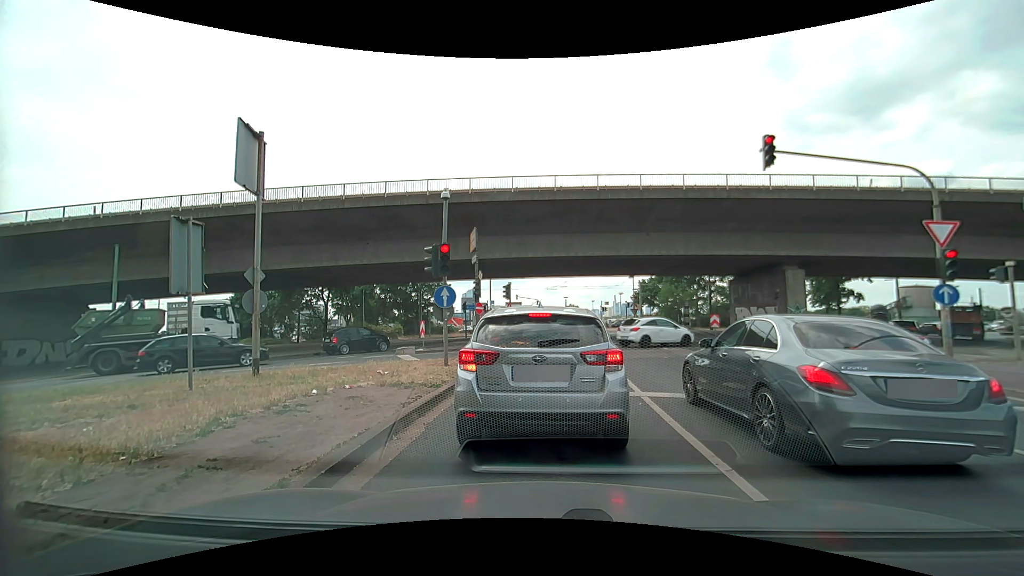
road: primary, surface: asphalt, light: Day
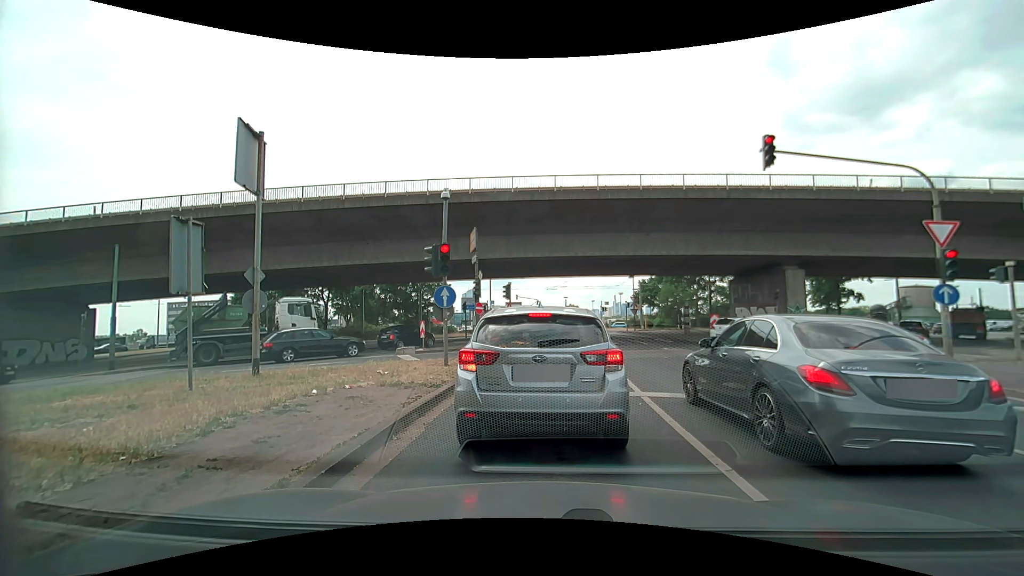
(0.0, 0.0) m; 0°
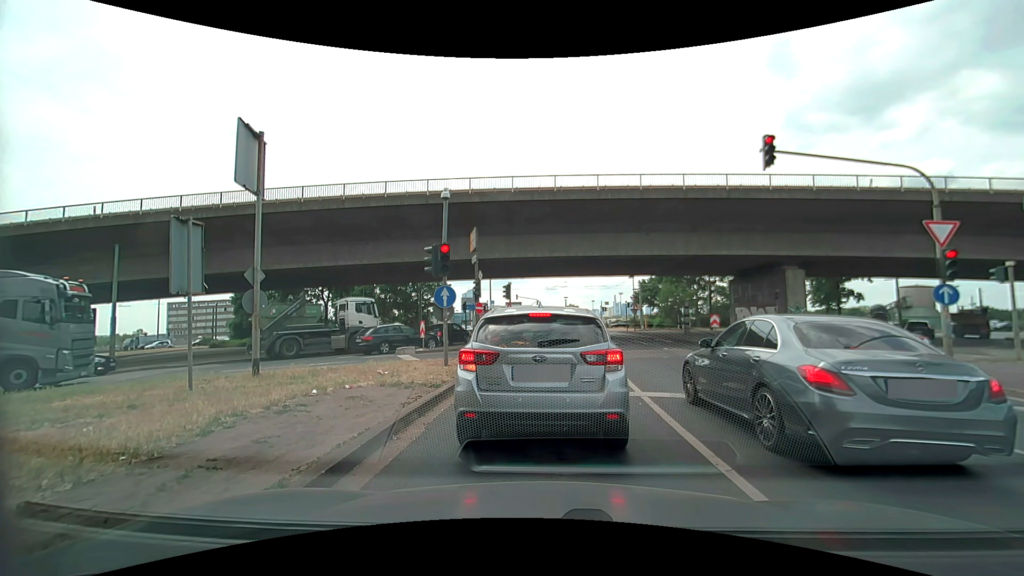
(0.0, 0.0) m; 0°
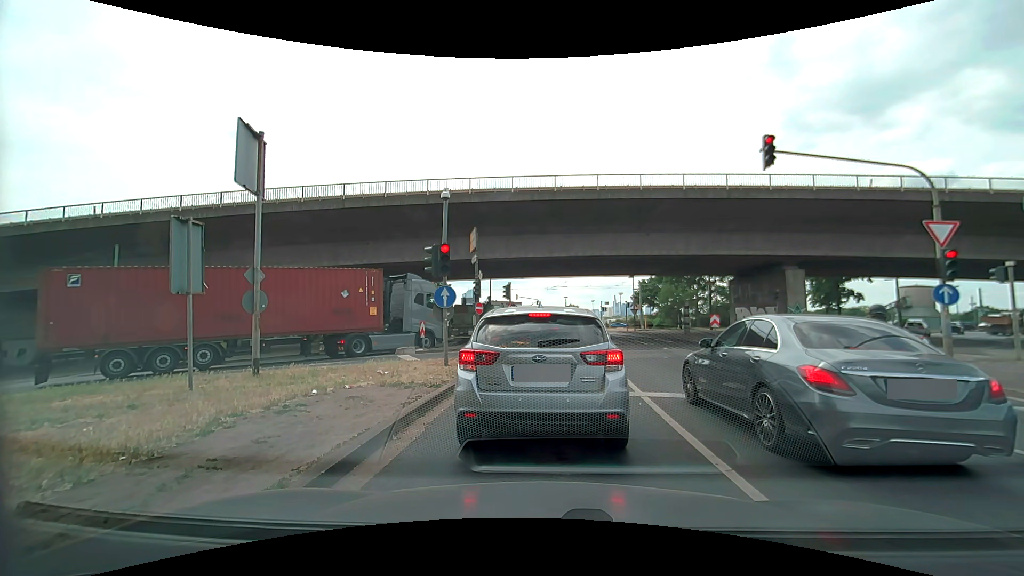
(0.0, 0.0) m; 0°
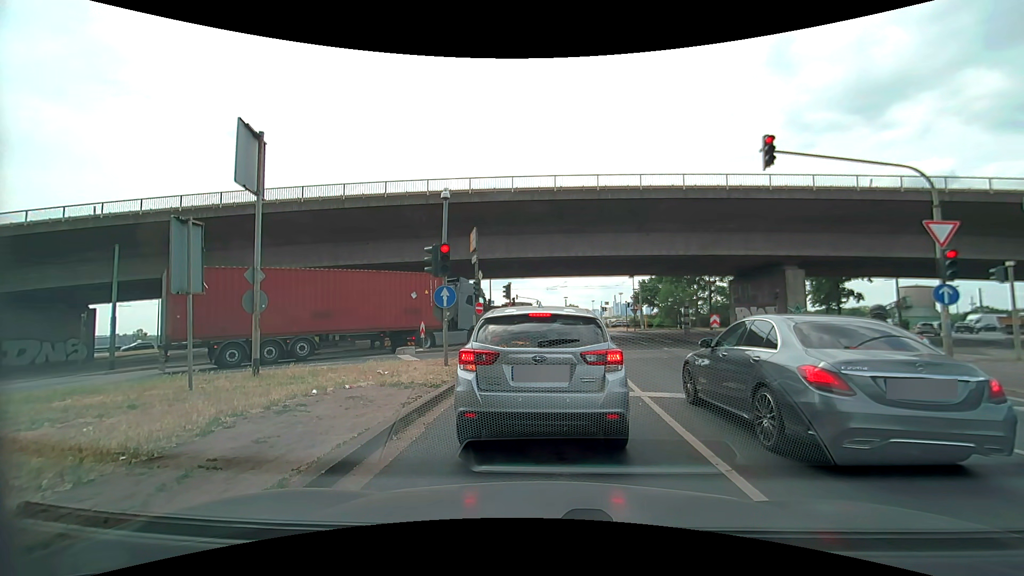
(0.0, 0.0) m; 0°
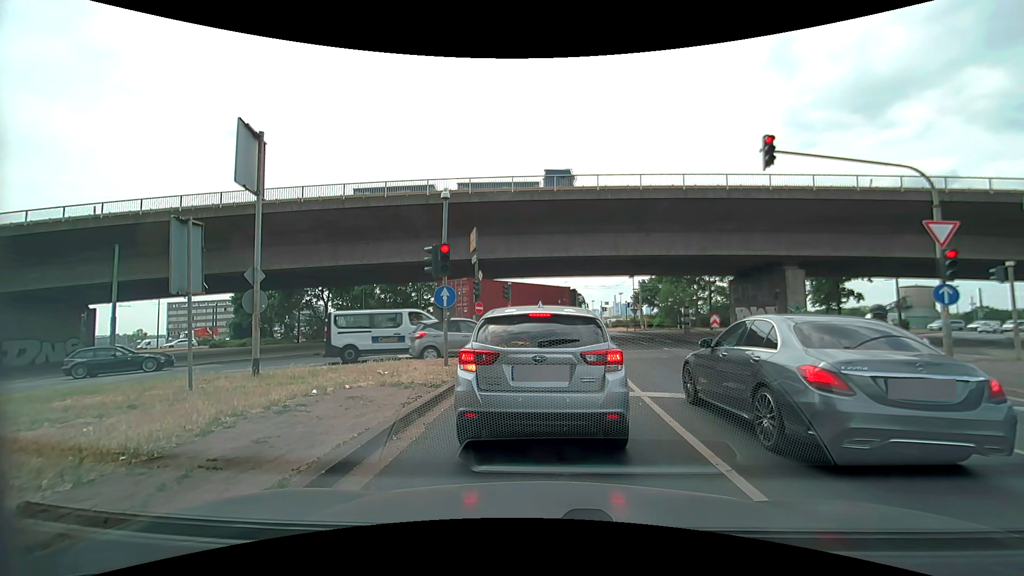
(0.0, 0.0) m; 0°
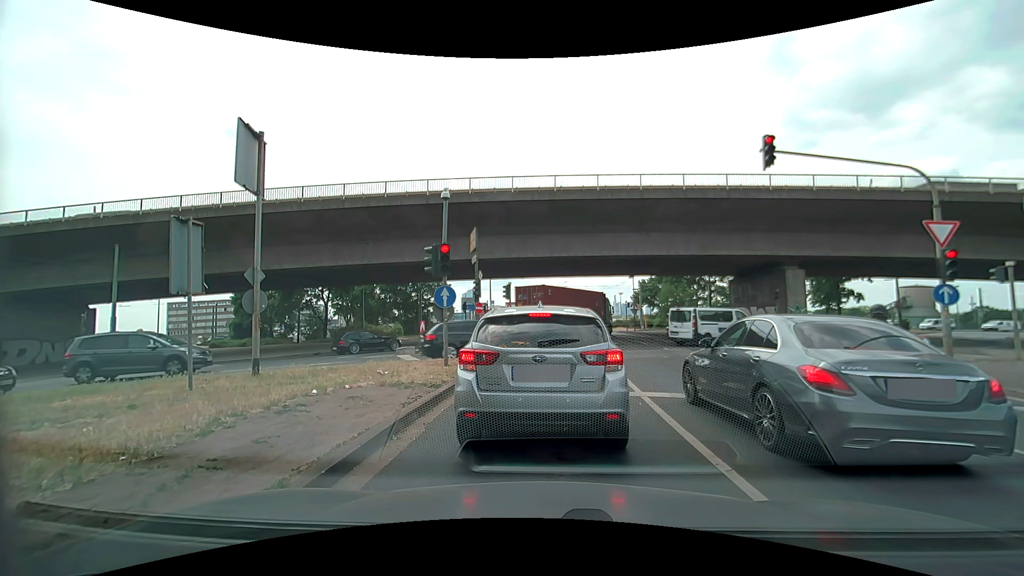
(0.0, 0.0) m; 0°
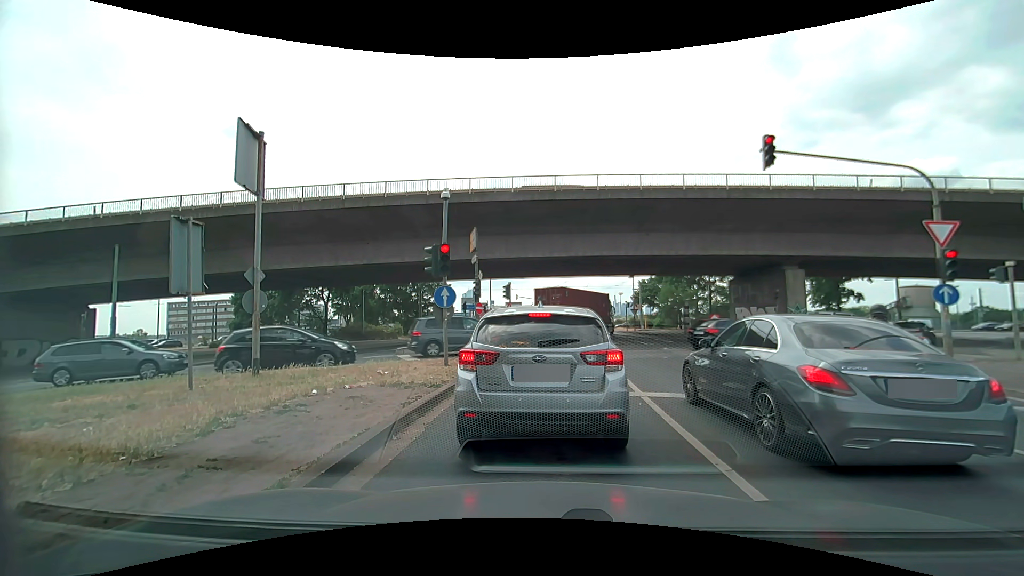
(0.0, 0.0) m; 0°
